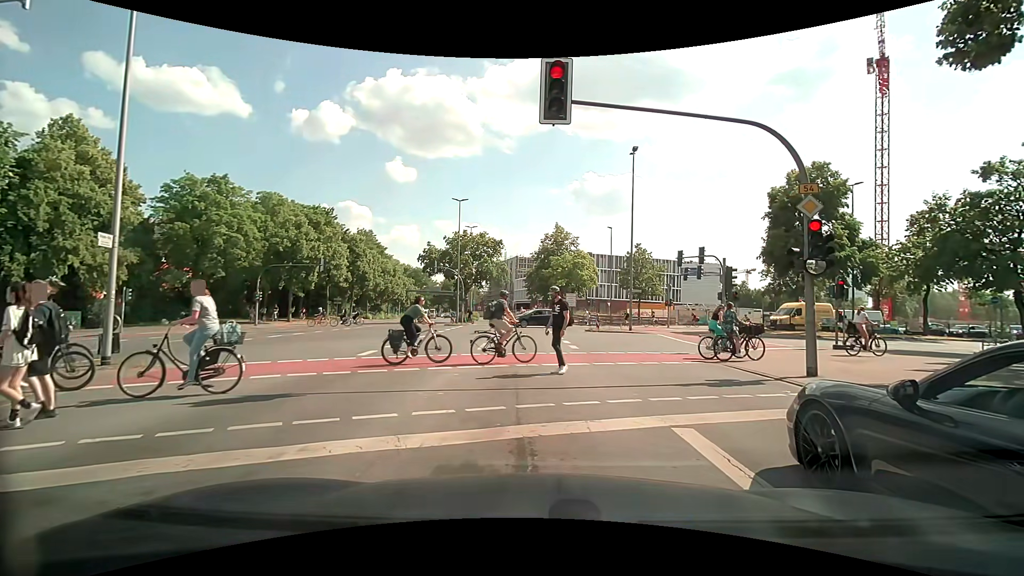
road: primary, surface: asphalt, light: Day
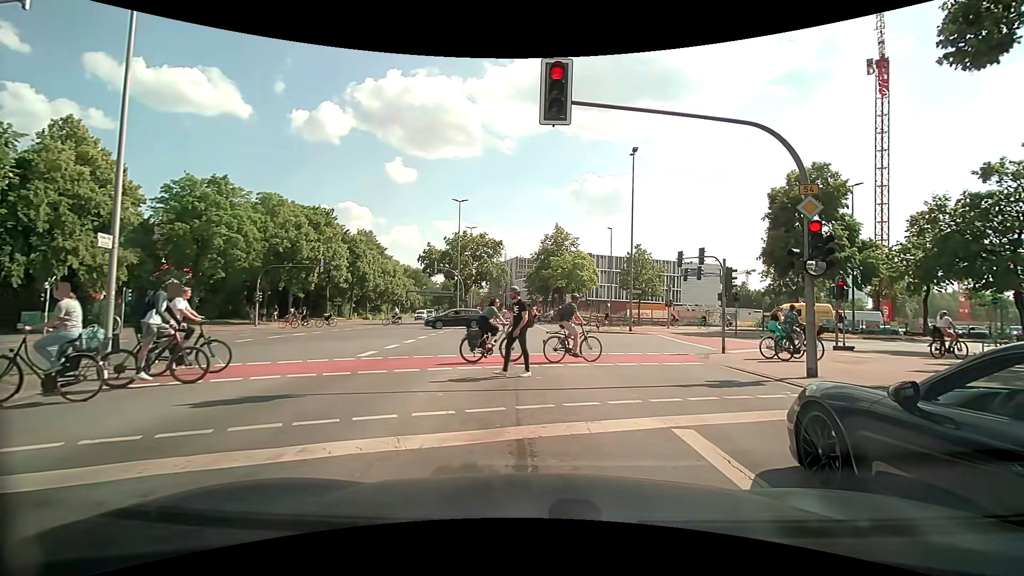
(0.0, +0.1) m; 0°
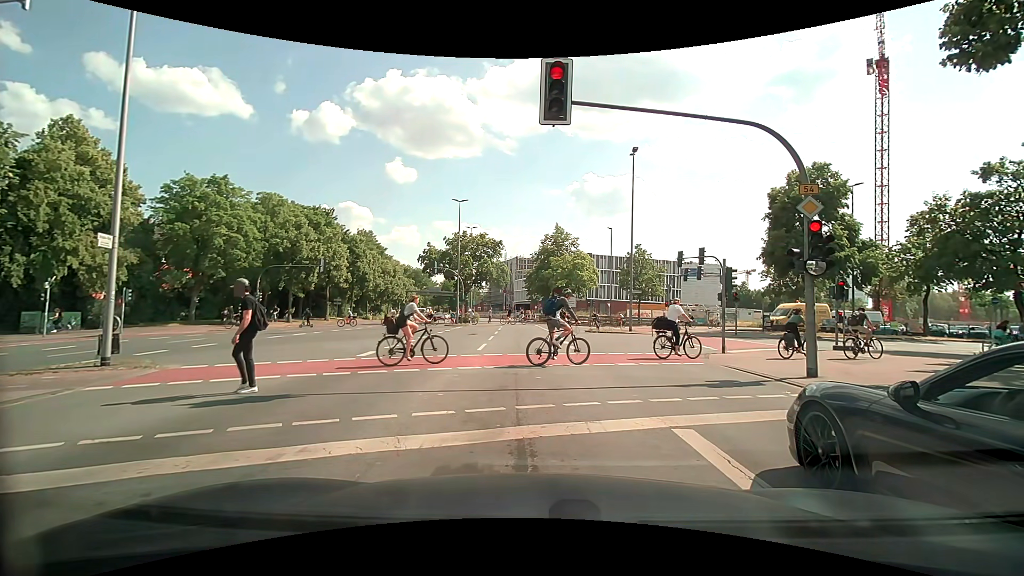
(0.0, +0.1) m; 0°
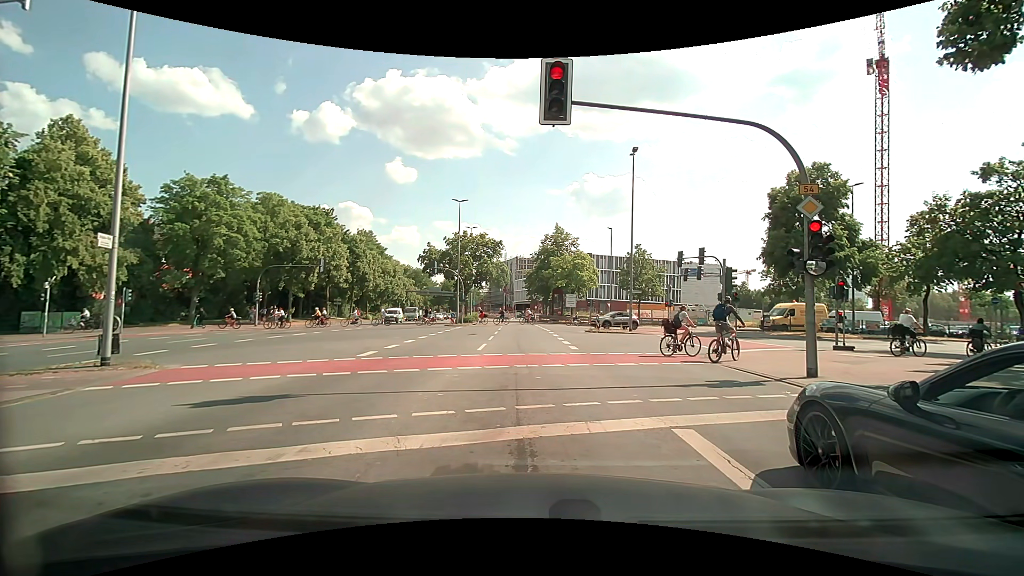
(0.0, 0.0) m; 0°
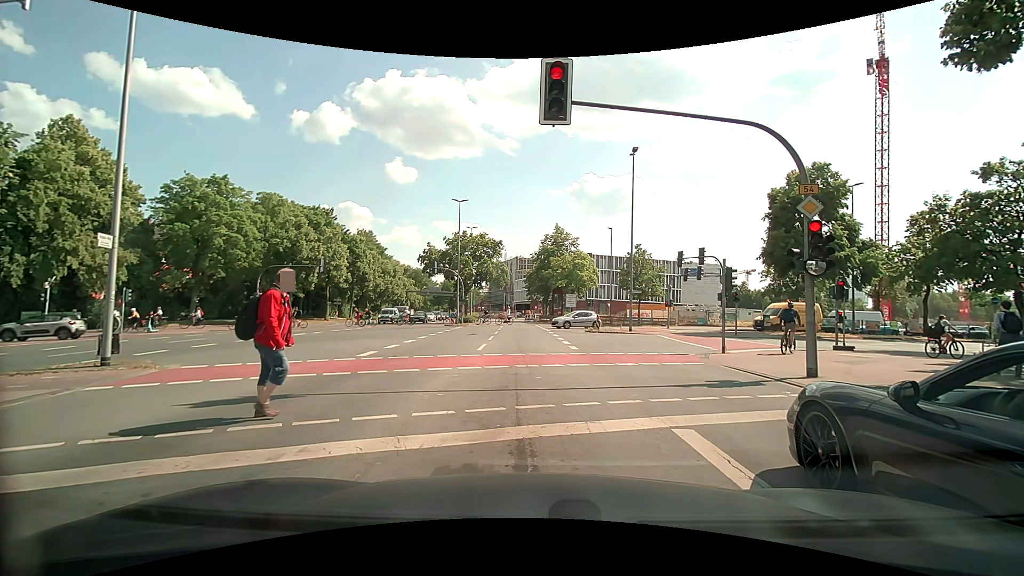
(0.0, 0.0) m; 0°
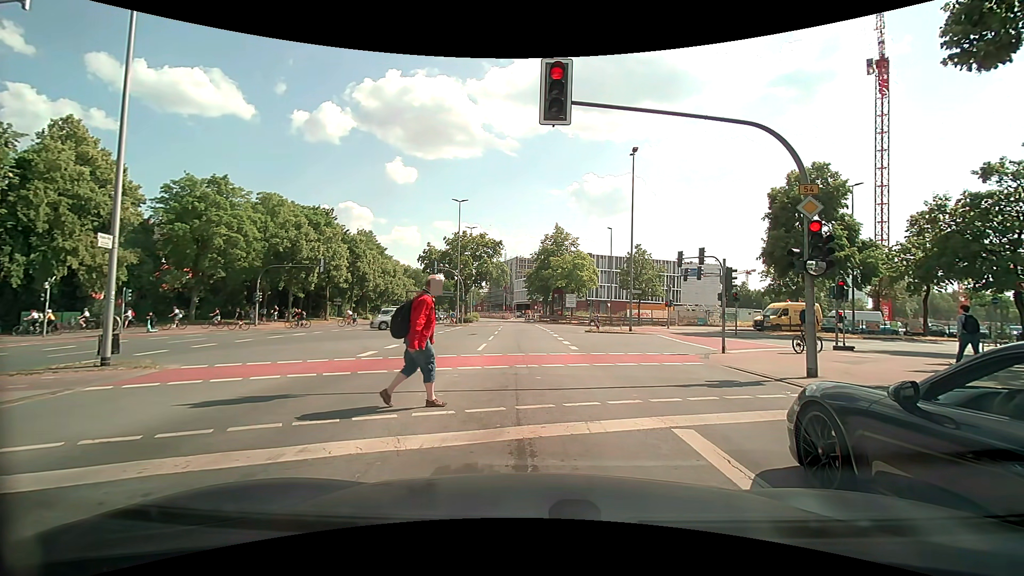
(0.0, 0.0) m; 0°
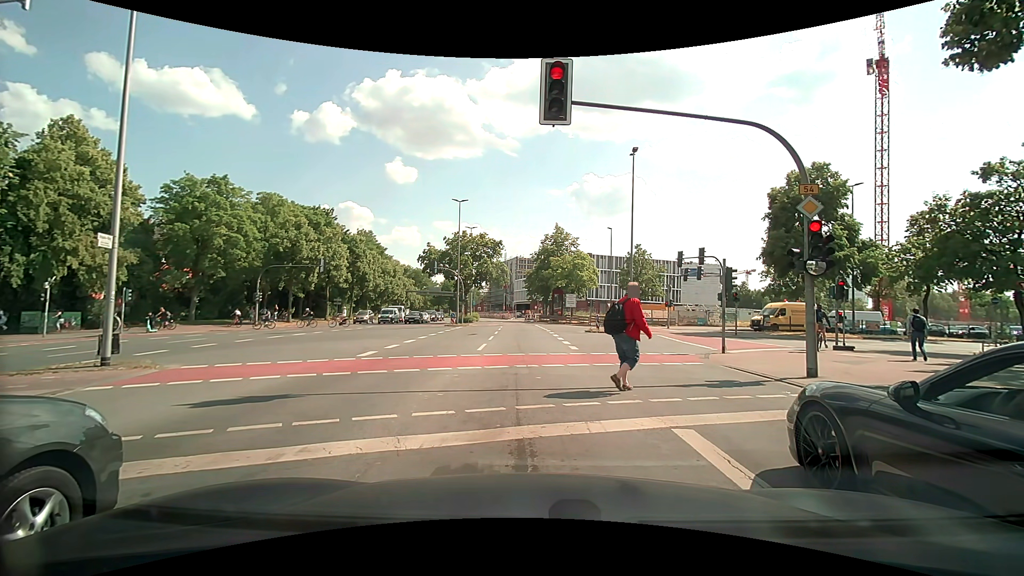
(0.0, 0.0) m; 0°
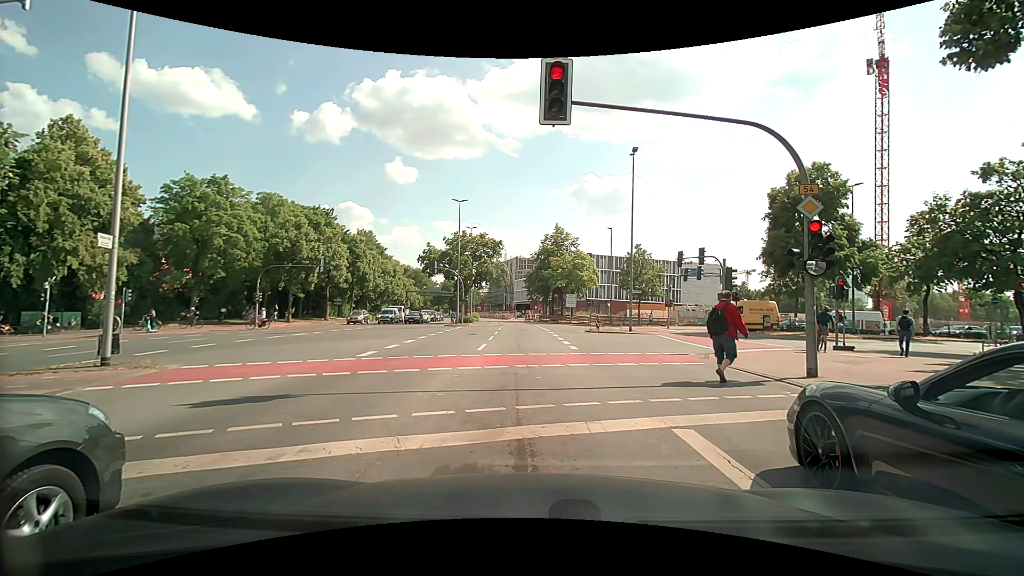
(0.0, 0.0) m; 0°
